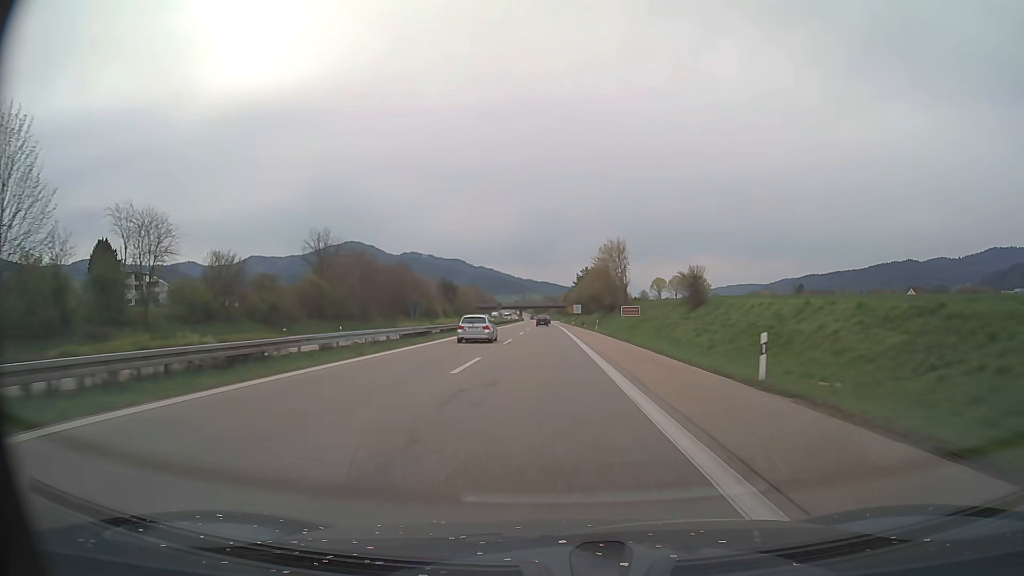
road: trunk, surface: asphalt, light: Day
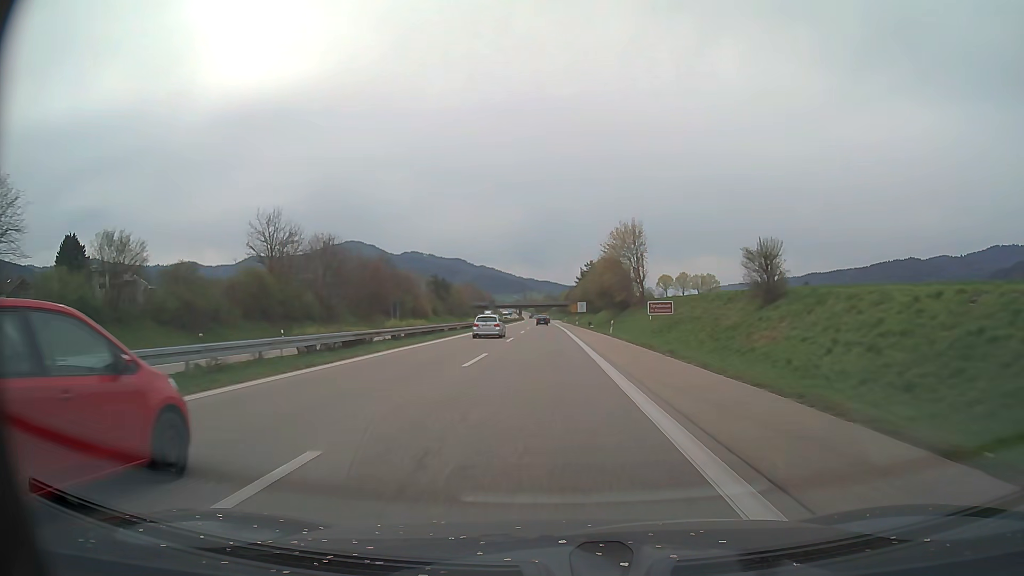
(0.0, +15.0) m; 0°
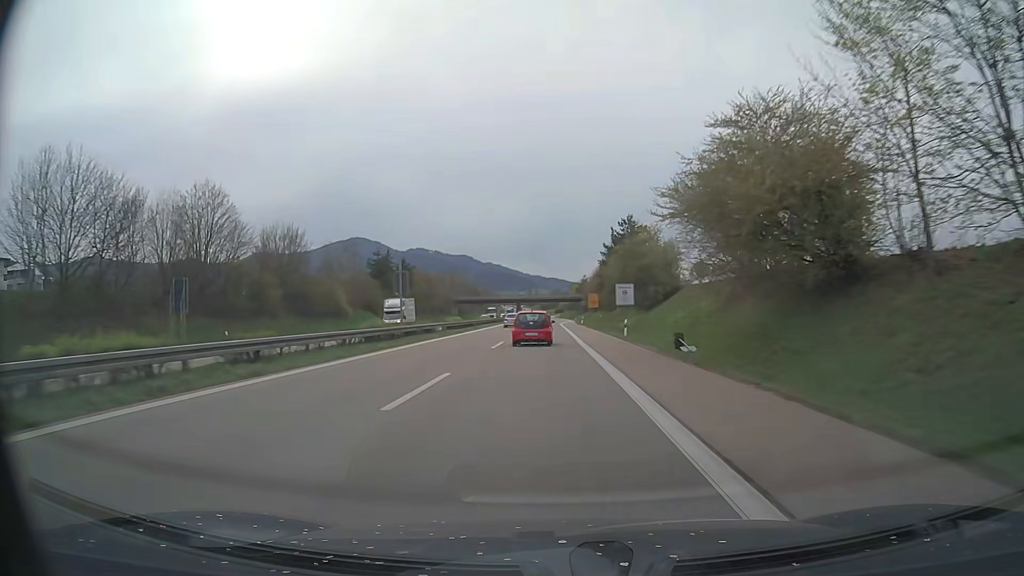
(-0.3, +60.2) m; -1°
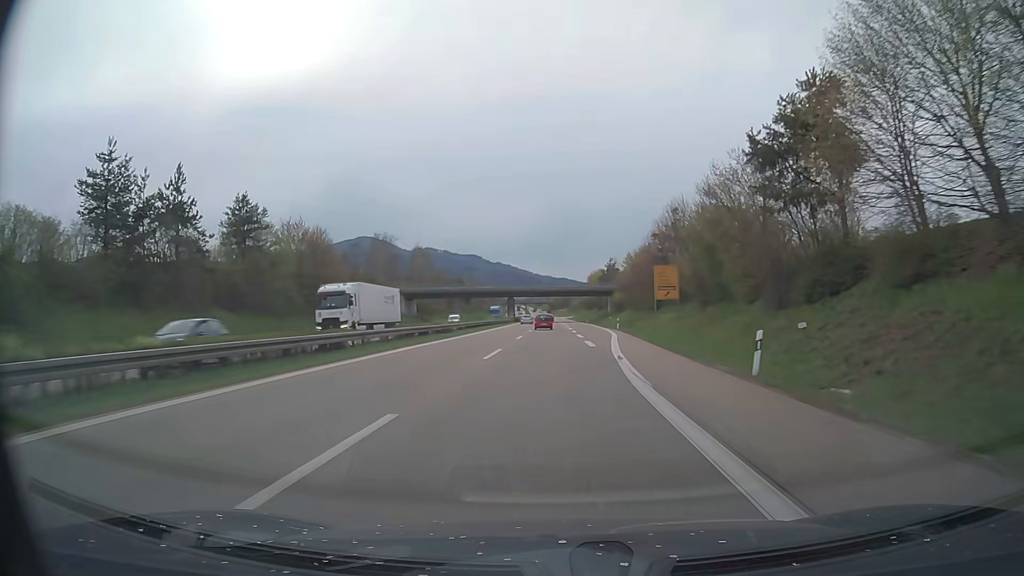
(-0.6, +75.2) m; -1°
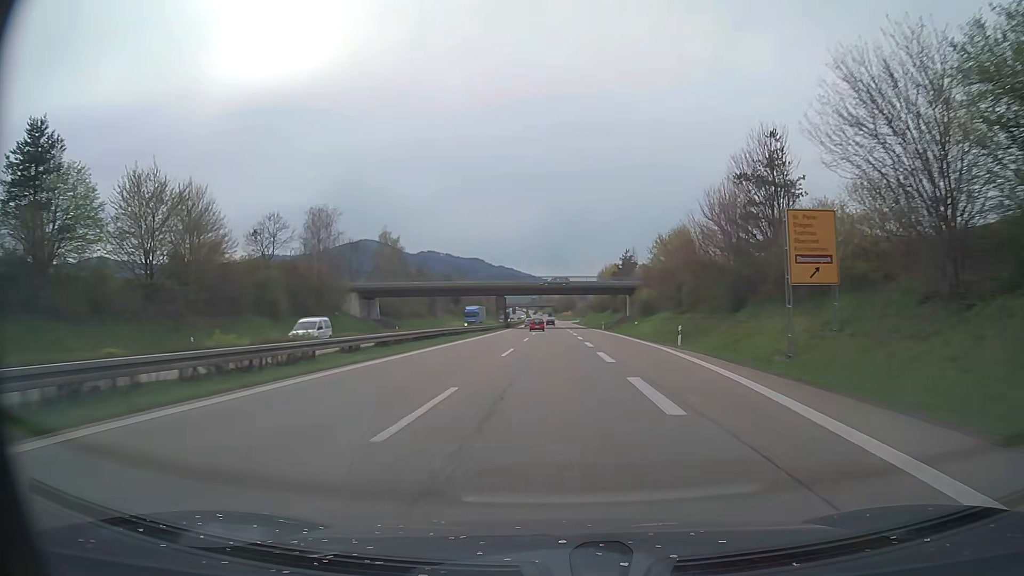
(-0.1, +30.4) m; 0°
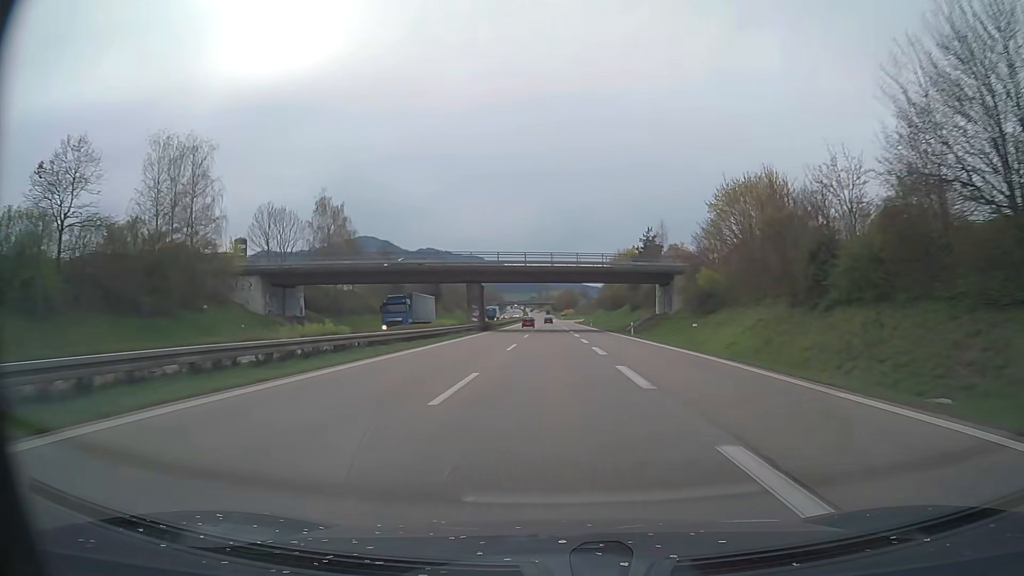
(0.0, +31.7) m; 0°
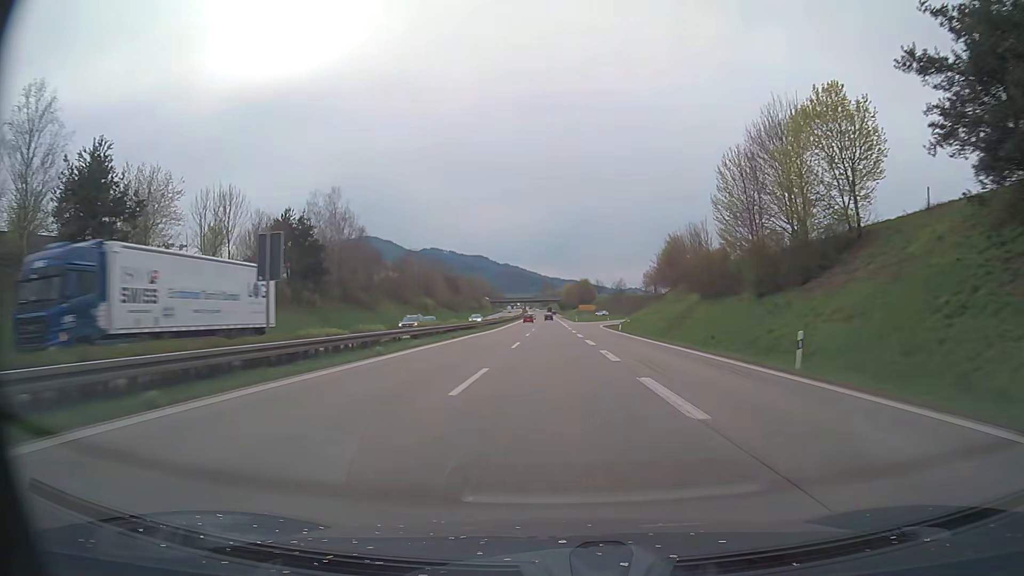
(-0.5, +85.5) m; 0°
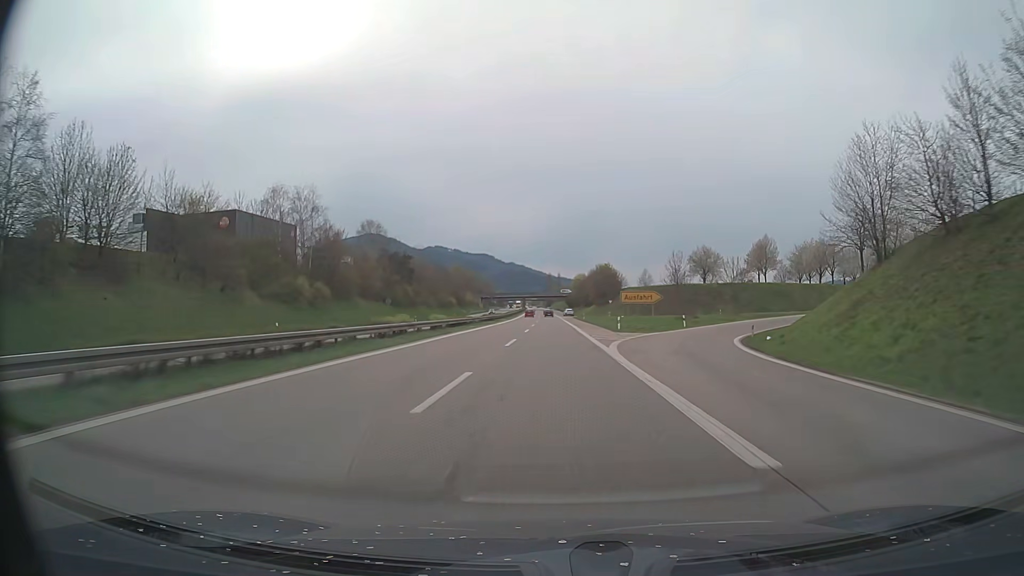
(-0.6, +71.6) m; -1°
(0, +10) (0, +20) (0, +30) (0, +40) (0, +50) (0, +60) (0, +70) (0, +80) (0, +90) (-1, +100) m
